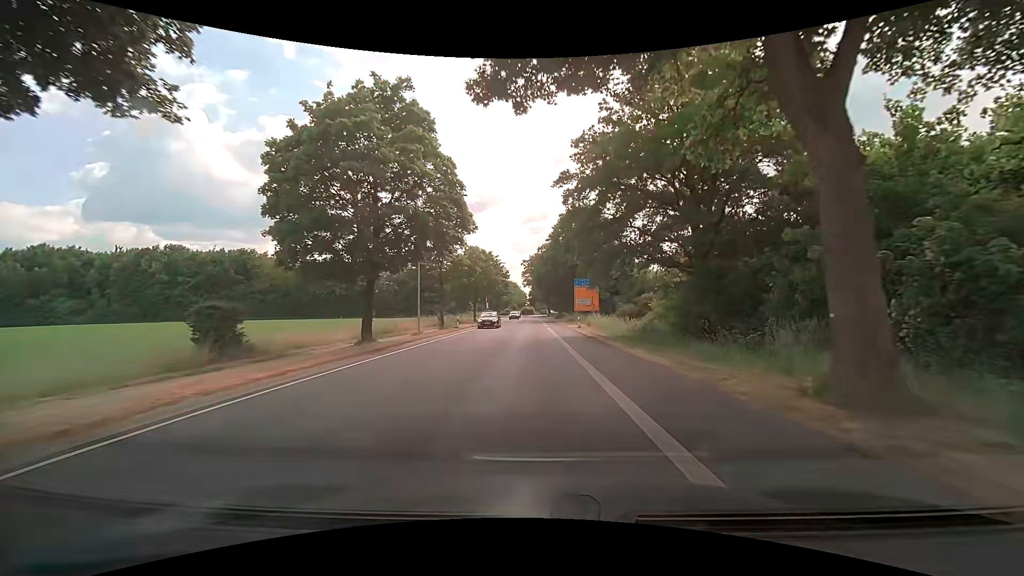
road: secondary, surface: asphalt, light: Day
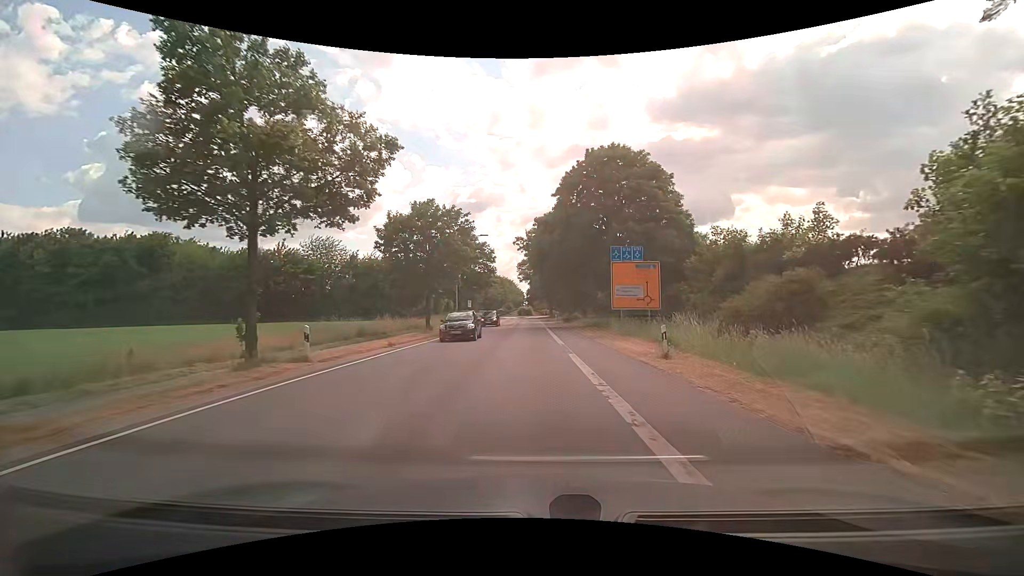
(-0.4, +28.5) m; 0°
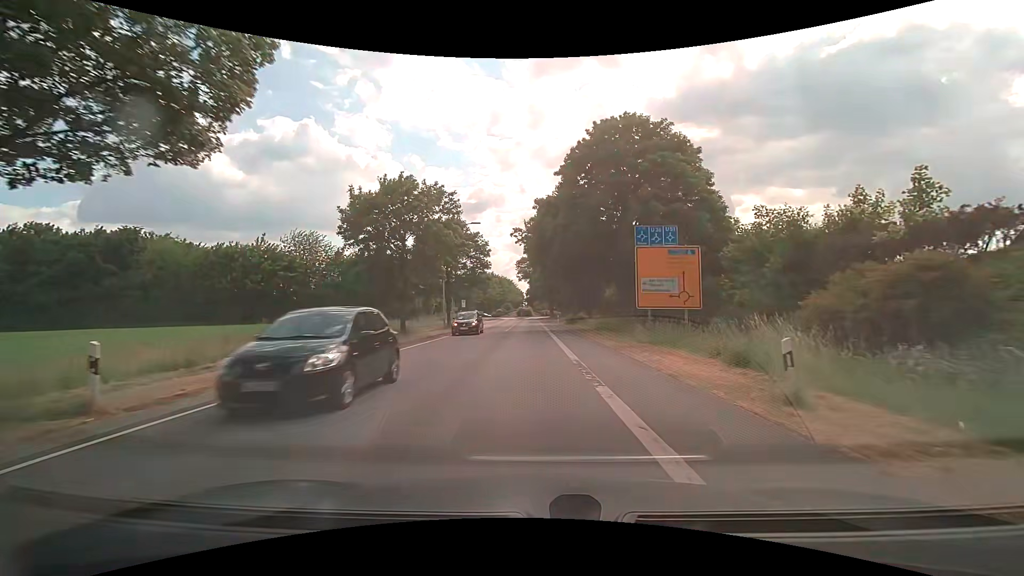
(0.0, +7.1) m; 0°
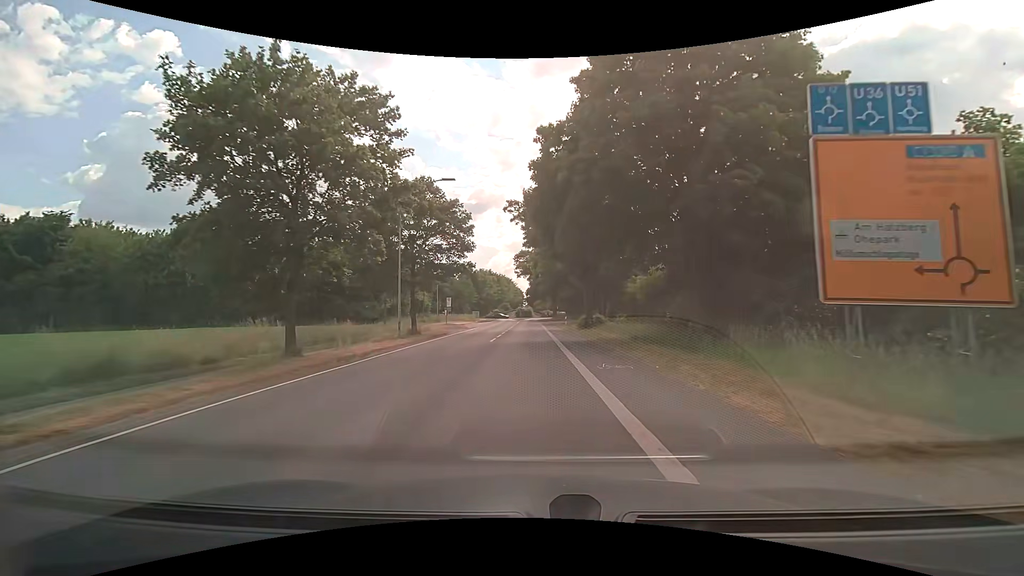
(0.0, +14.1) m; 0°
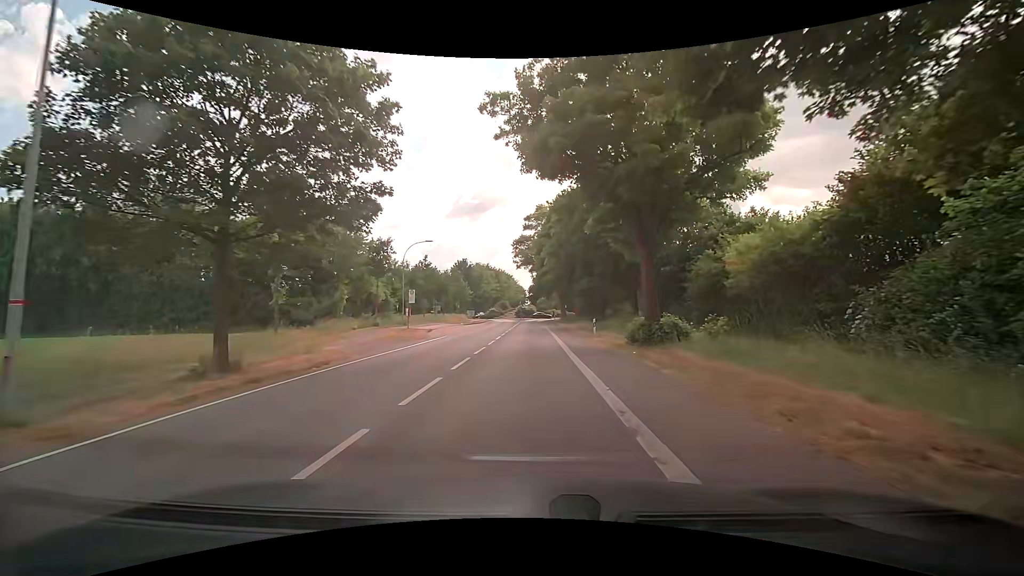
(-0.1, +21.0) m; 0°
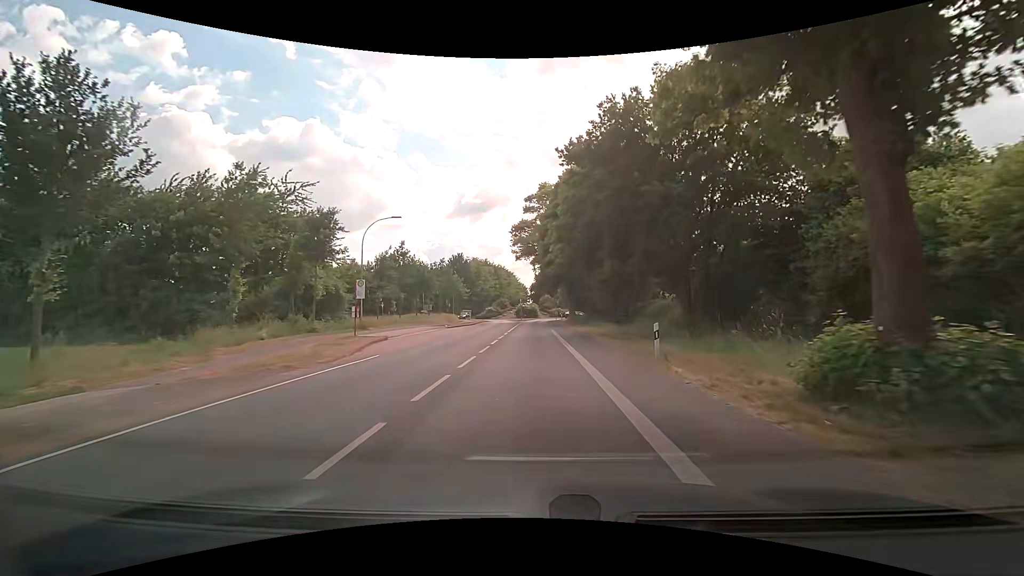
(-0.2, +13.5) m; -1°
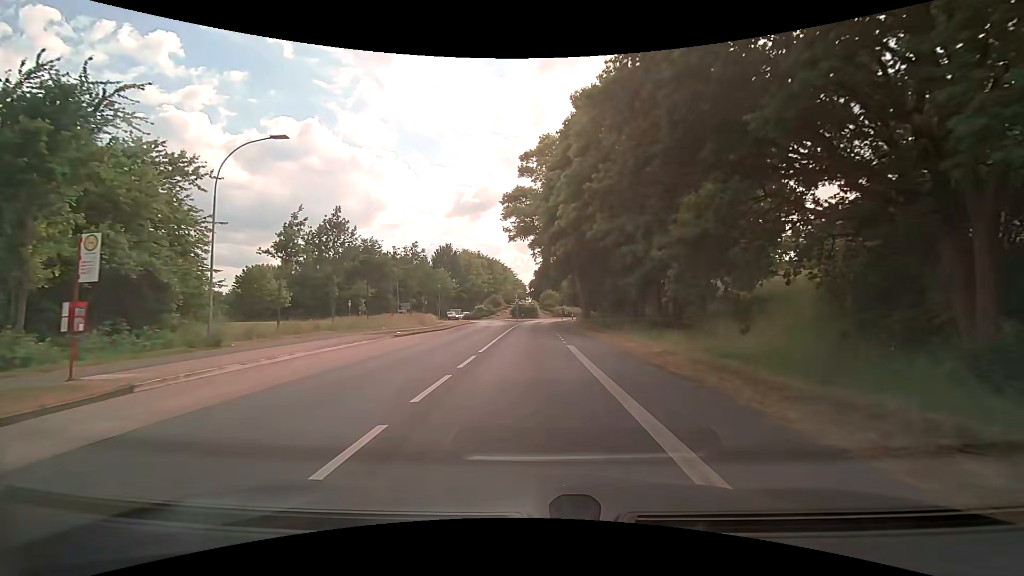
(0.0, +18.5) m; 0°
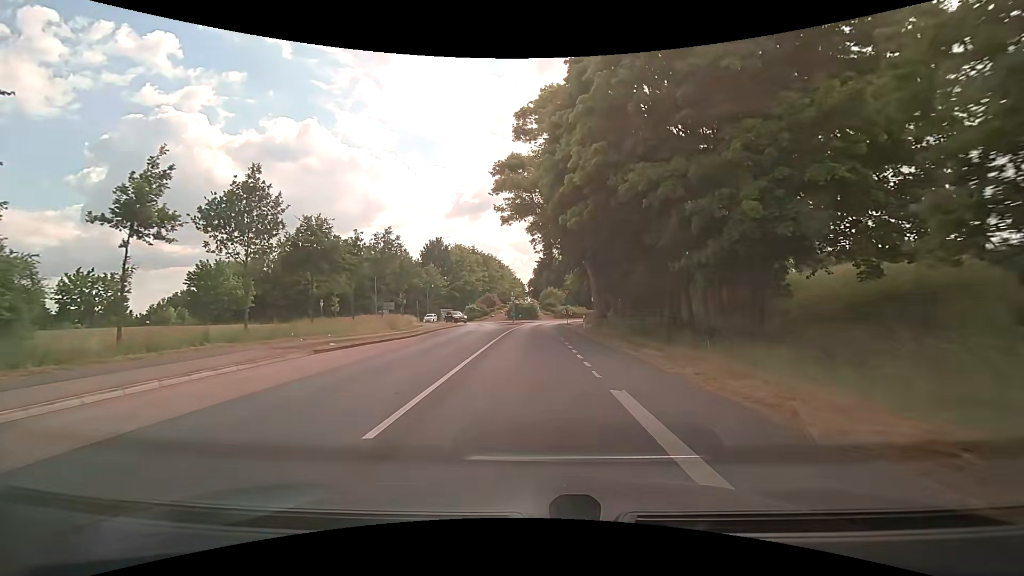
(0.0, +11.2) m; 0°
